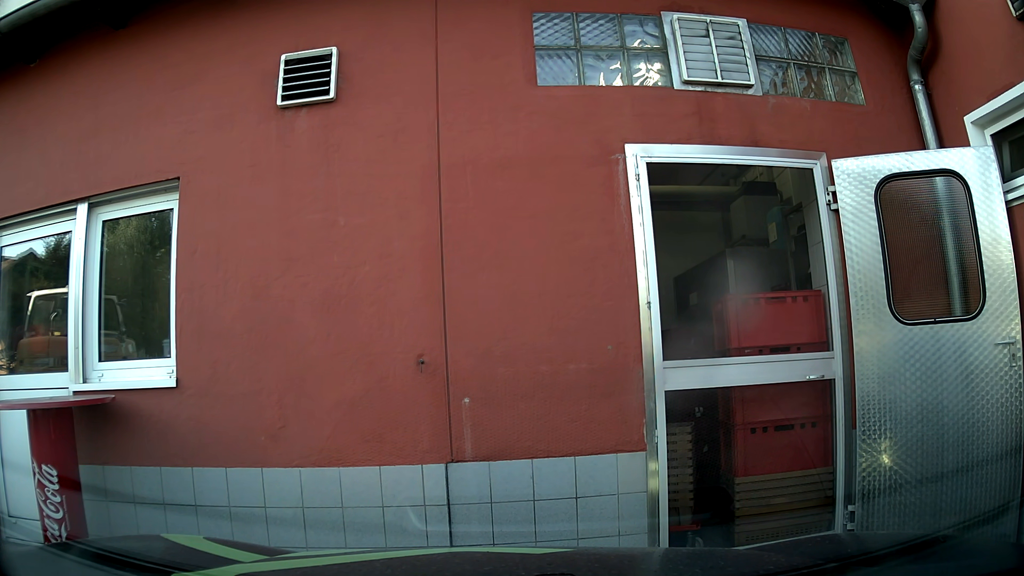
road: tertiary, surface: asphalt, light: Day
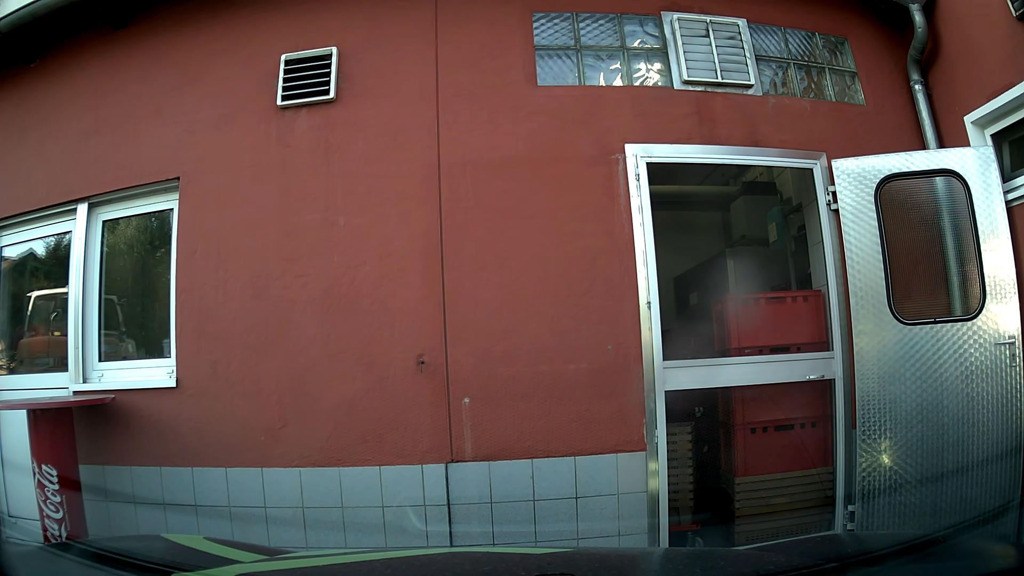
(0.0, 0.0) m; 0°
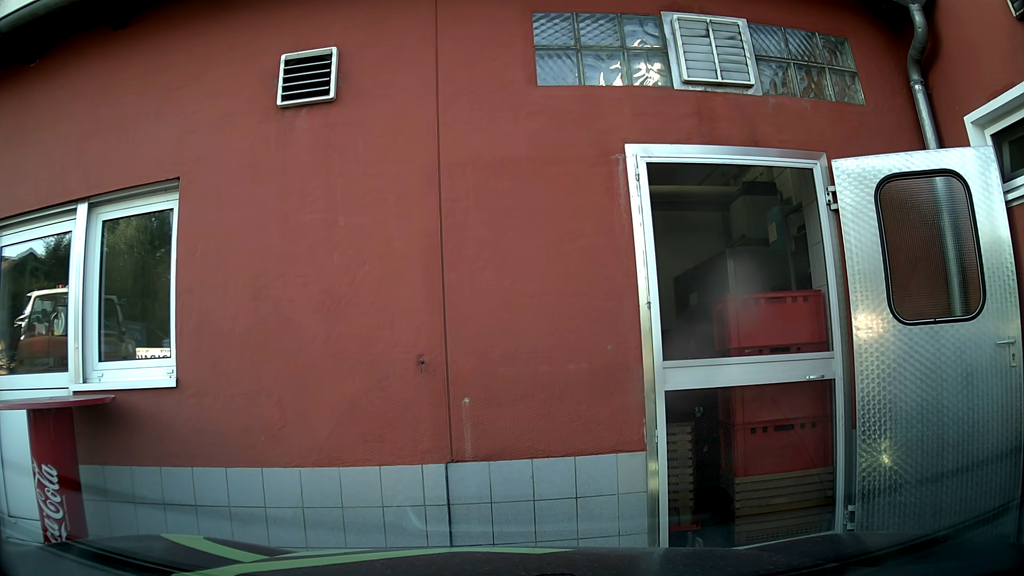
(0.0, 0.0) m; 0°
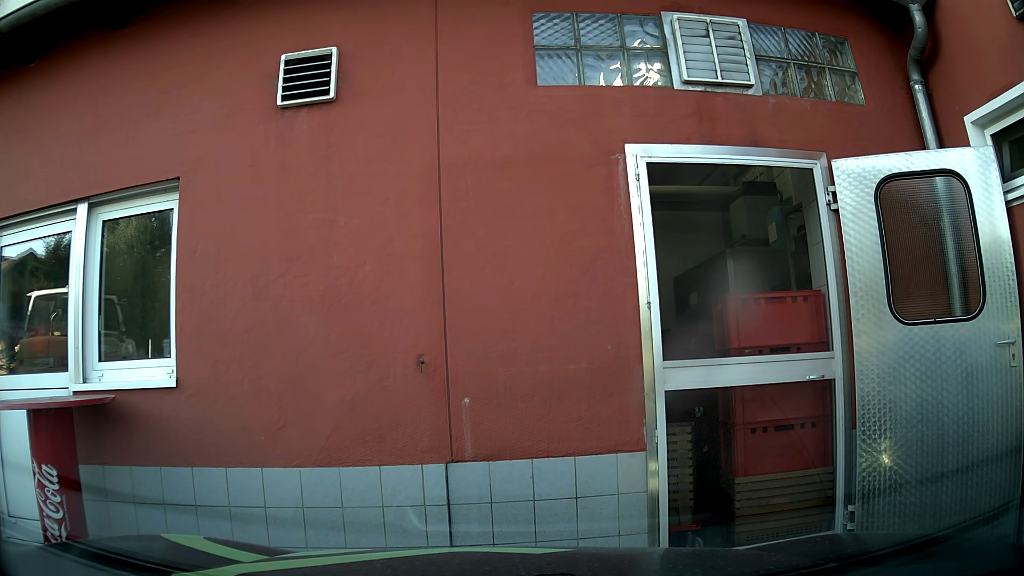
(0.0, 0.0) m; 0°
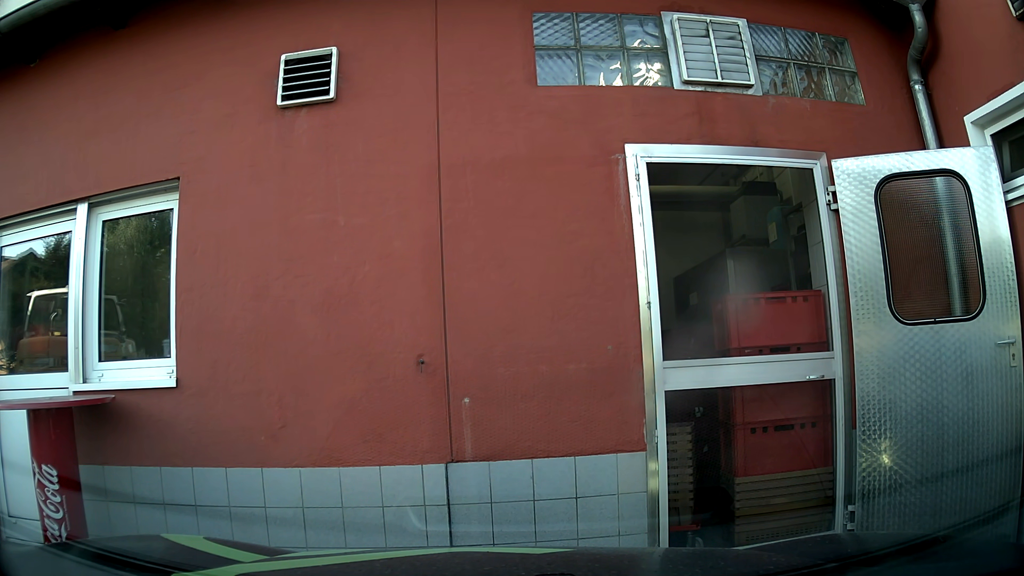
(0.0, 0.0) m; 0°
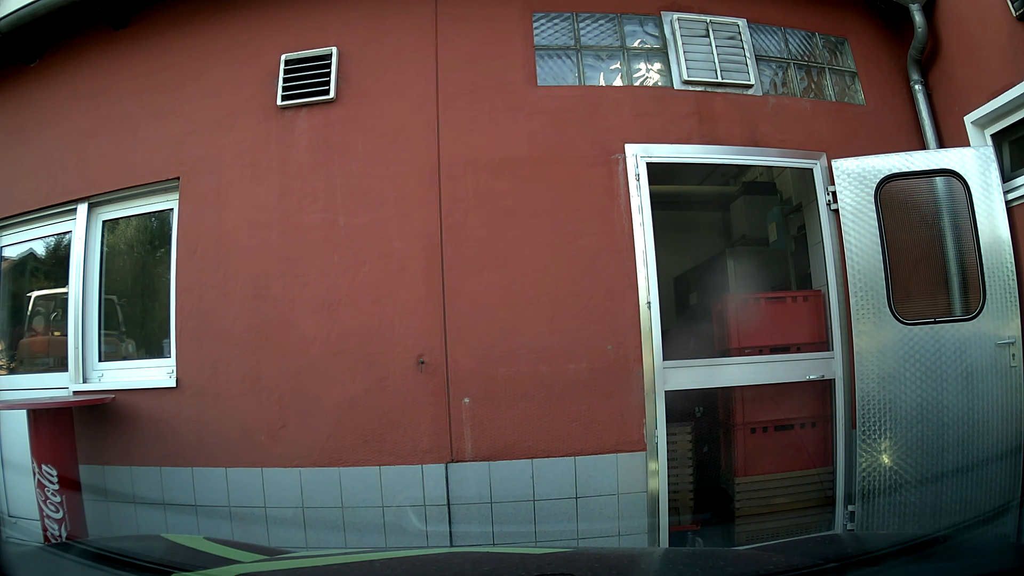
(0.0, 0.0) m; 0°
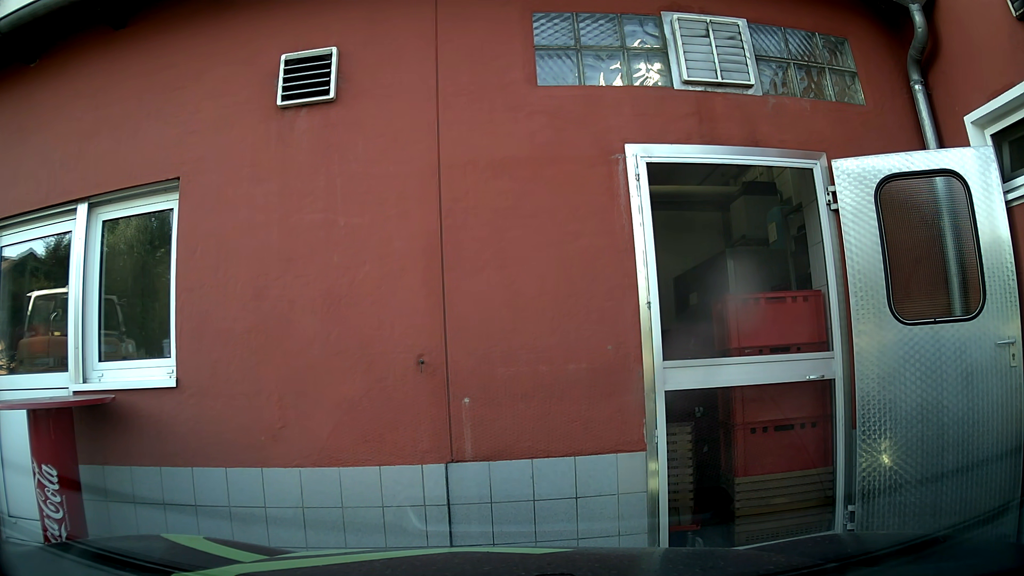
(0.0, 0.0) m; 0°
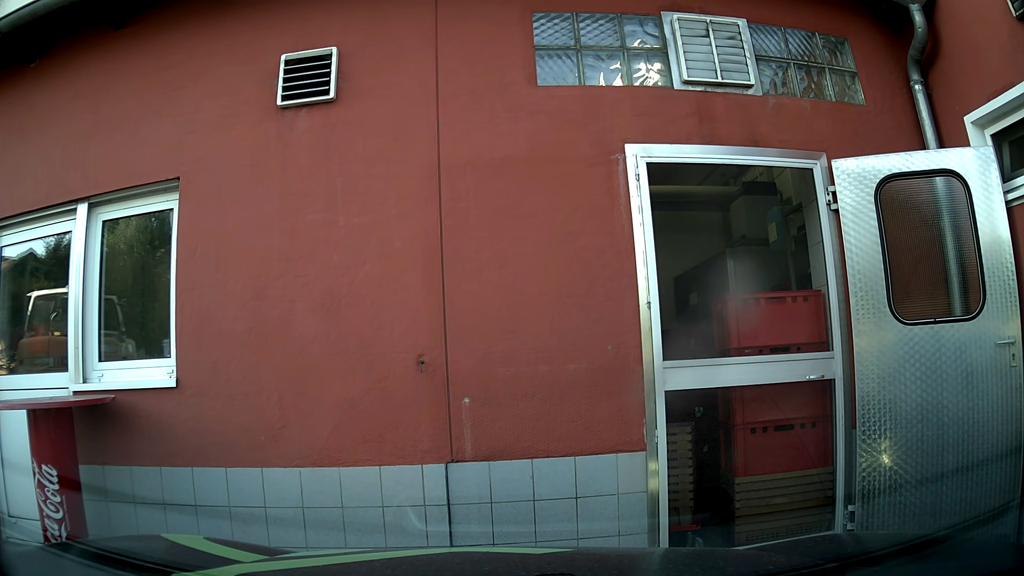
(0.0, 0.0) m; 0°
